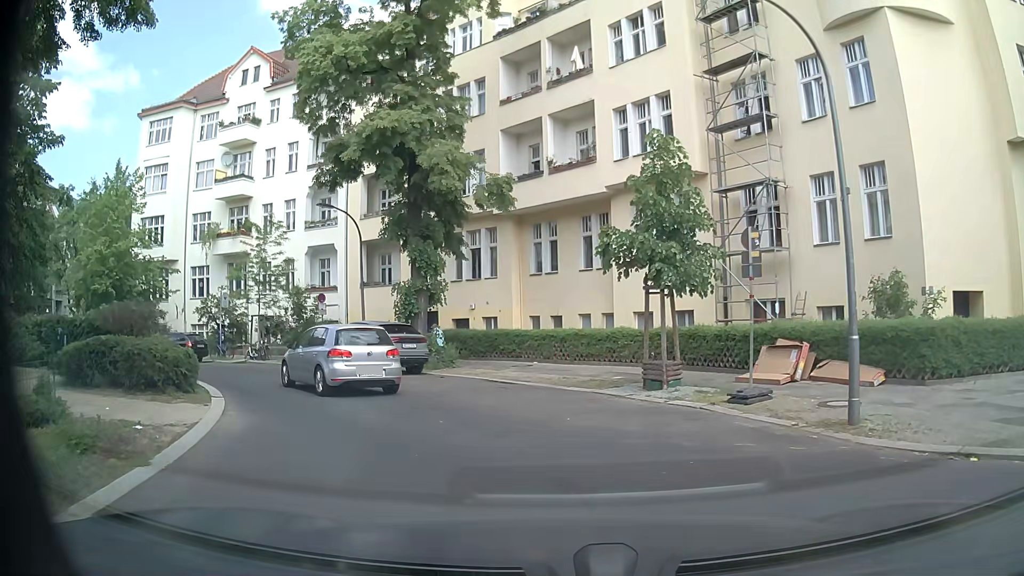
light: Day
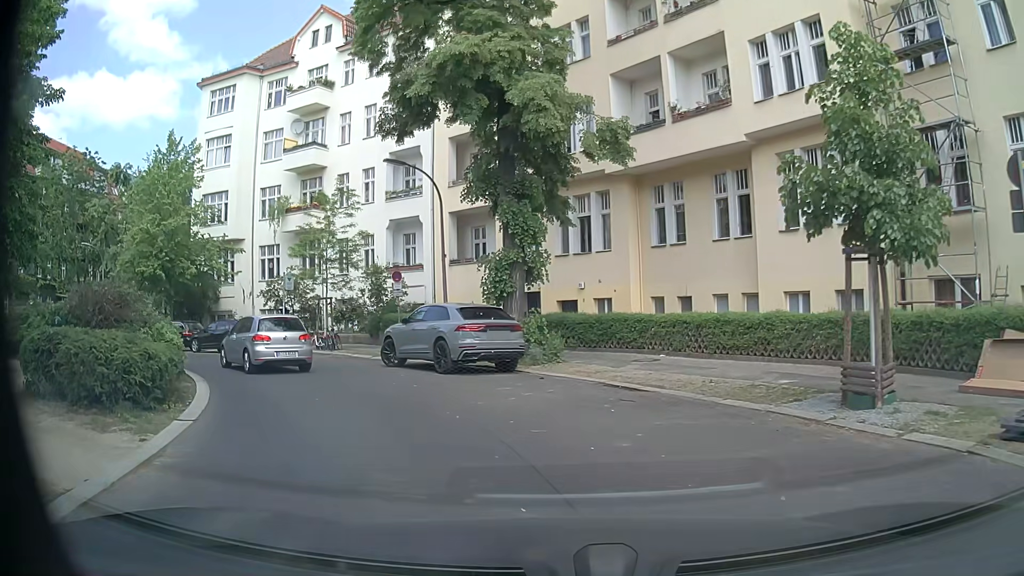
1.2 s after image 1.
(-0.4, +5.2) m; -8°
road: residential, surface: asphalt
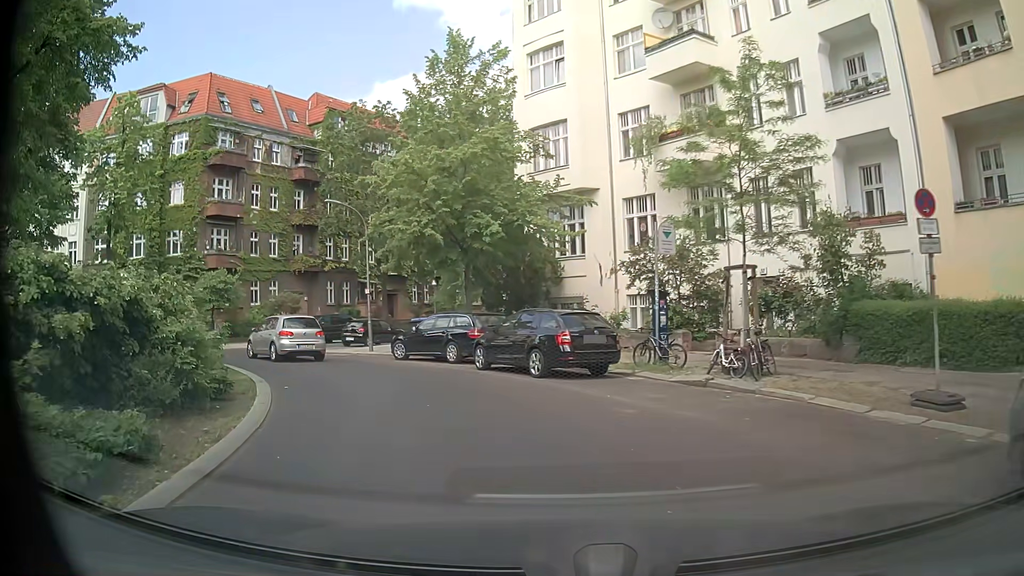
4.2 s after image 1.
(-4.6, +14.3) m; -36°
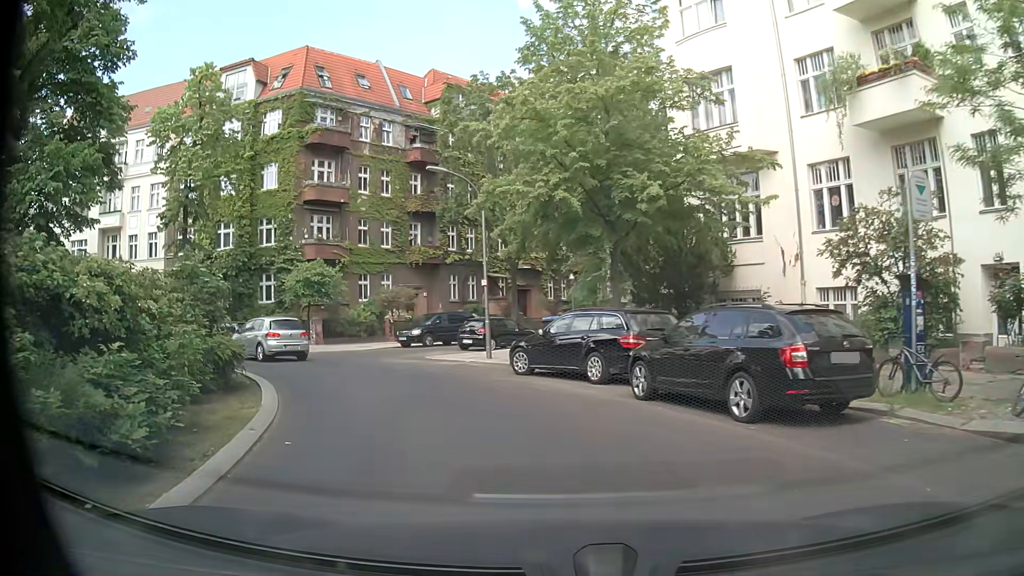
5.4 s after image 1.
(-0.6, +6.1) m; -9°
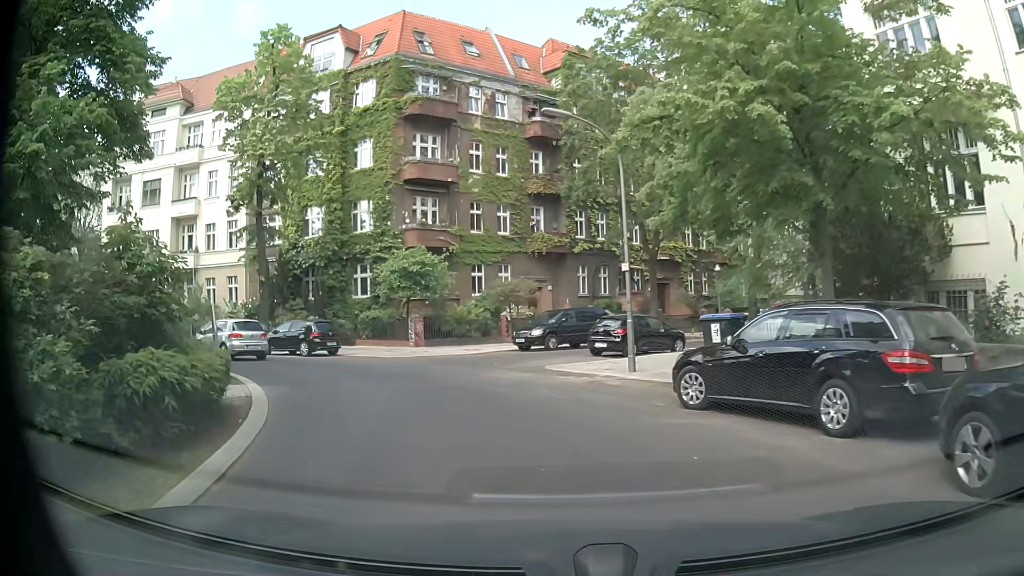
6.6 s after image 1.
(-0.8, +6.0) m; -12°
(-1, +10) (-6, +19) (-14, +25) (-23, +28) (-33, +29) (-42, +33) (-48, +41) (-52, +50) (-57, +59) (-62, +68) m
